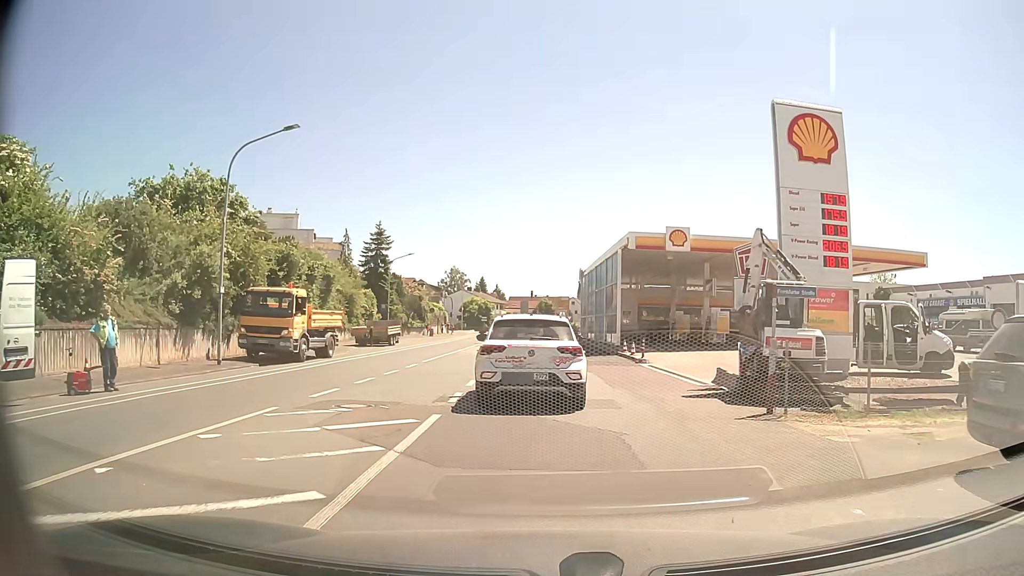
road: tertiary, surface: asphalt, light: Day
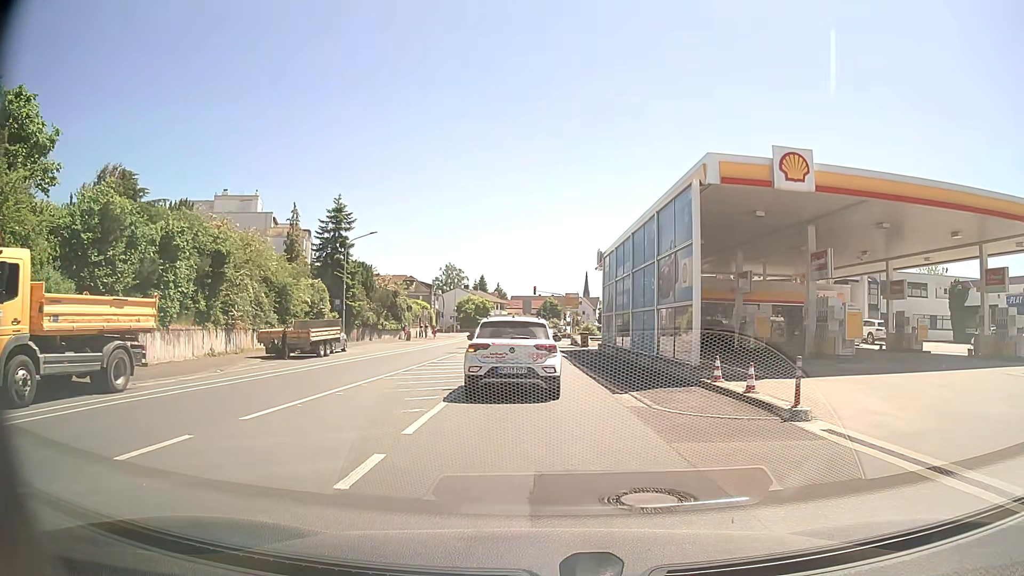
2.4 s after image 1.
(-0.1, +15.5) m; -1°
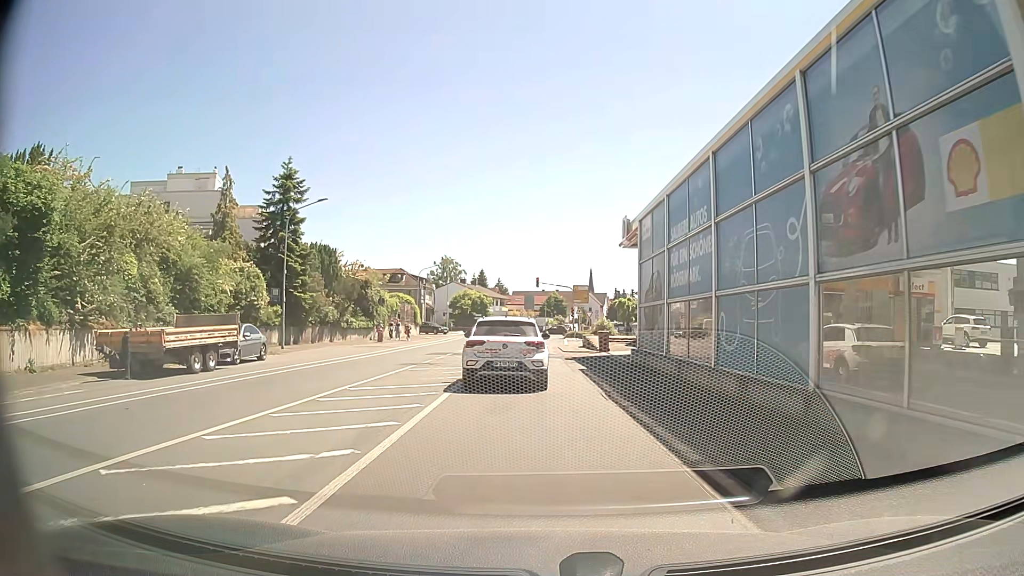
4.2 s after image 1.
(0.0, +12.3) m; 0°
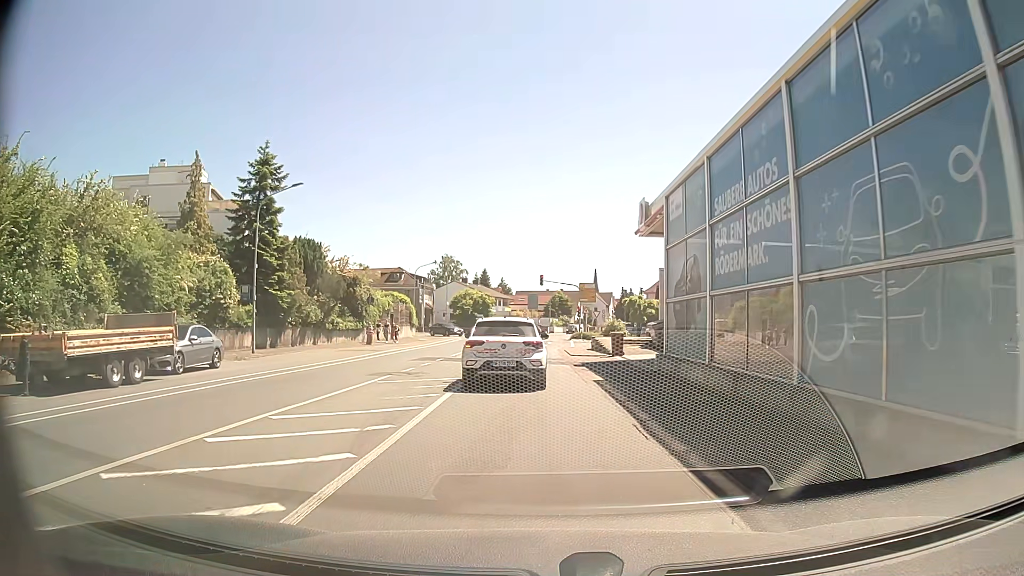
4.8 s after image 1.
(0.0, +4.5) m; 0°
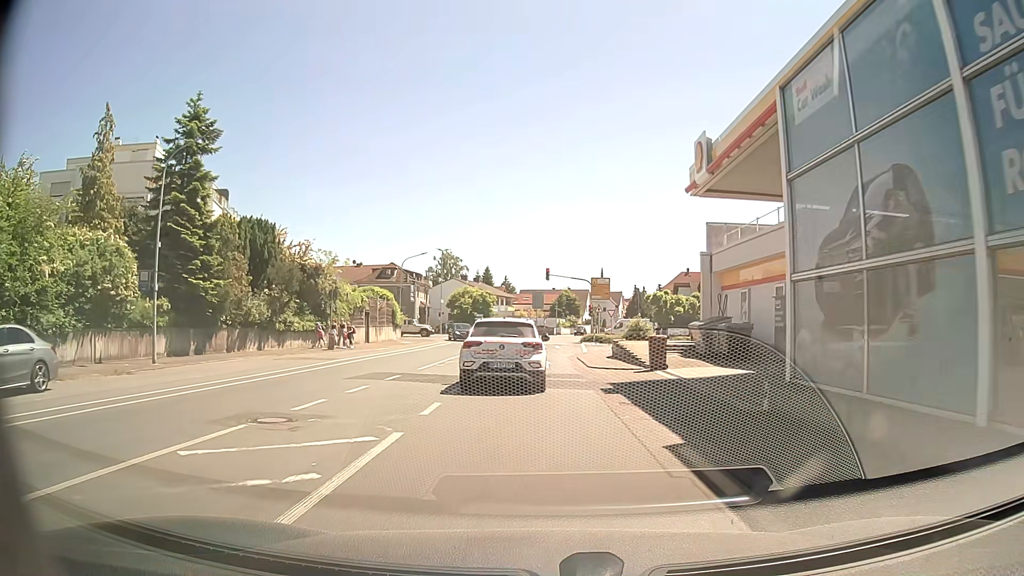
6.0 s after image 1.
(-0.1, +9.5) m; -1°
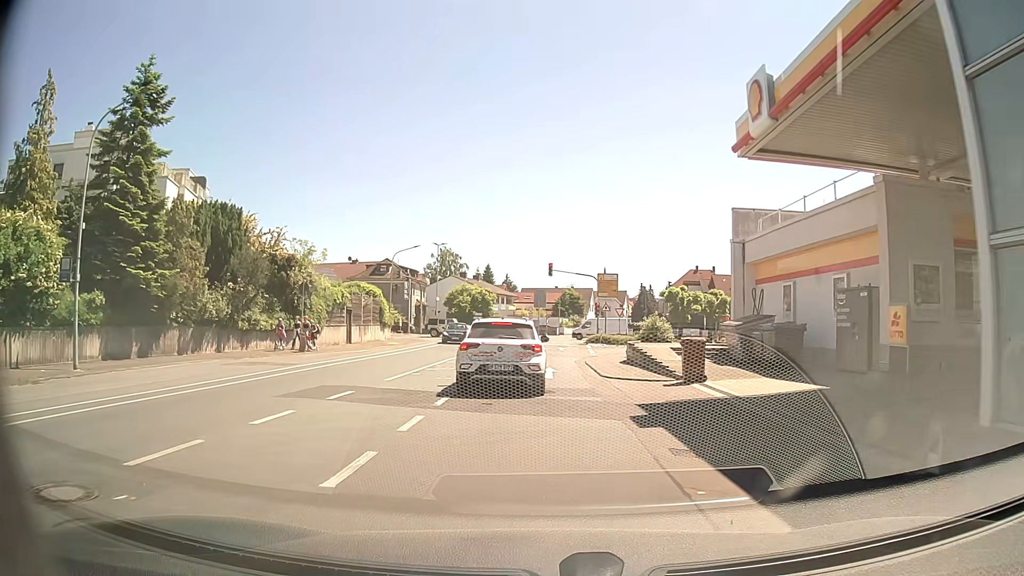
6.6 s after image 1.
(0.0, +4.8) m; 0°
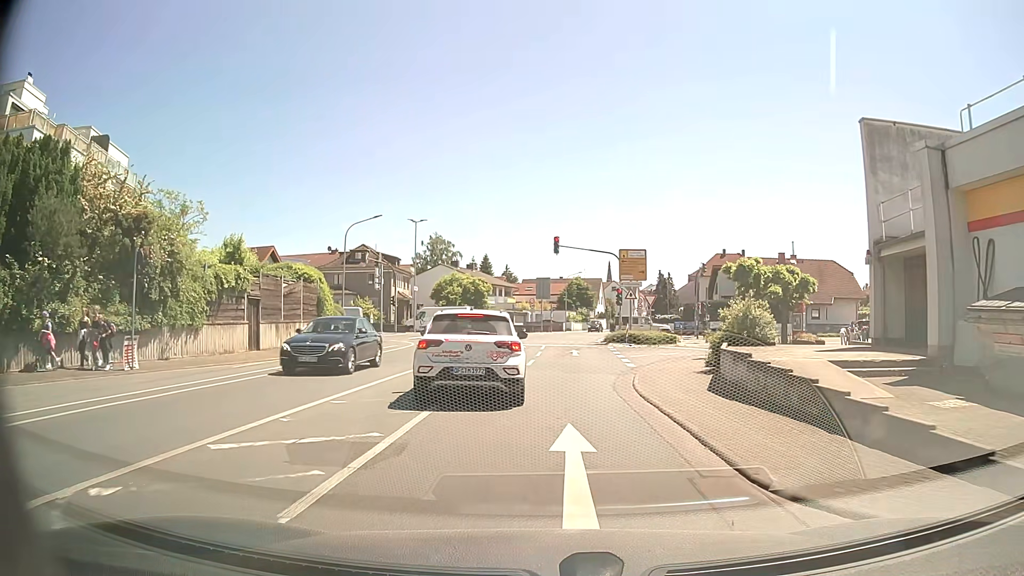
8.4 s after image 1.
(-0.1, +14.3) m; 0°
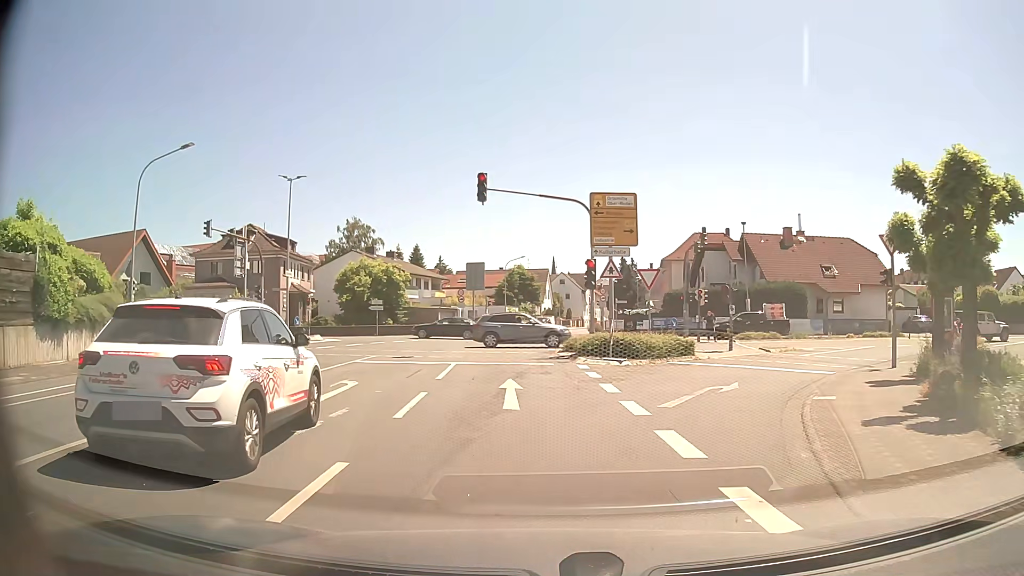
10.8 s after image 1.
(+0.8, +18.1) m; +5°
(0, +10) (-1, +20) (-1, +30) (-1, +40) (0, +50) (+1, +60) (+3, +70) (+4, +80) (+6, +89) (+8, +99) m
